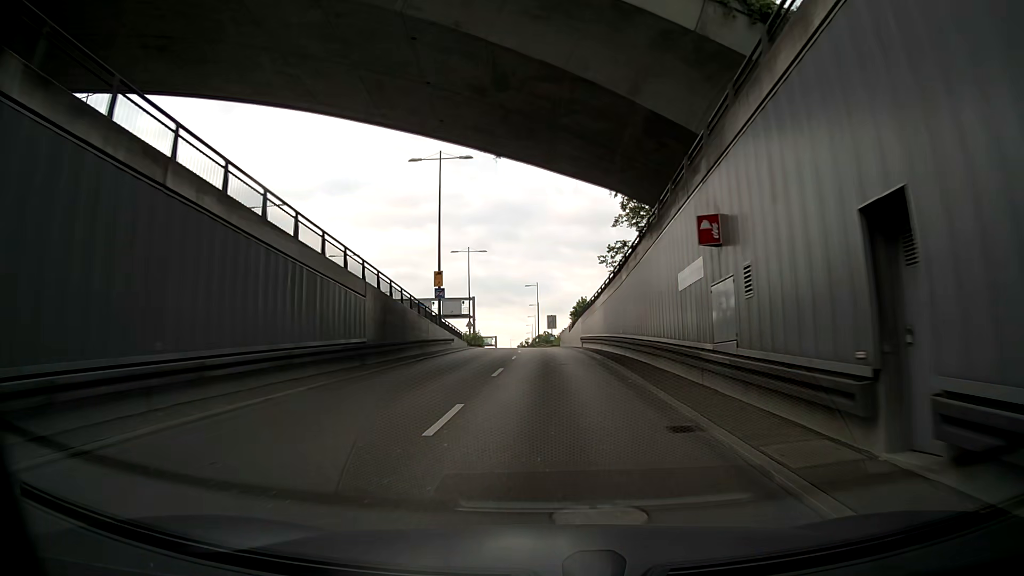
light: Day
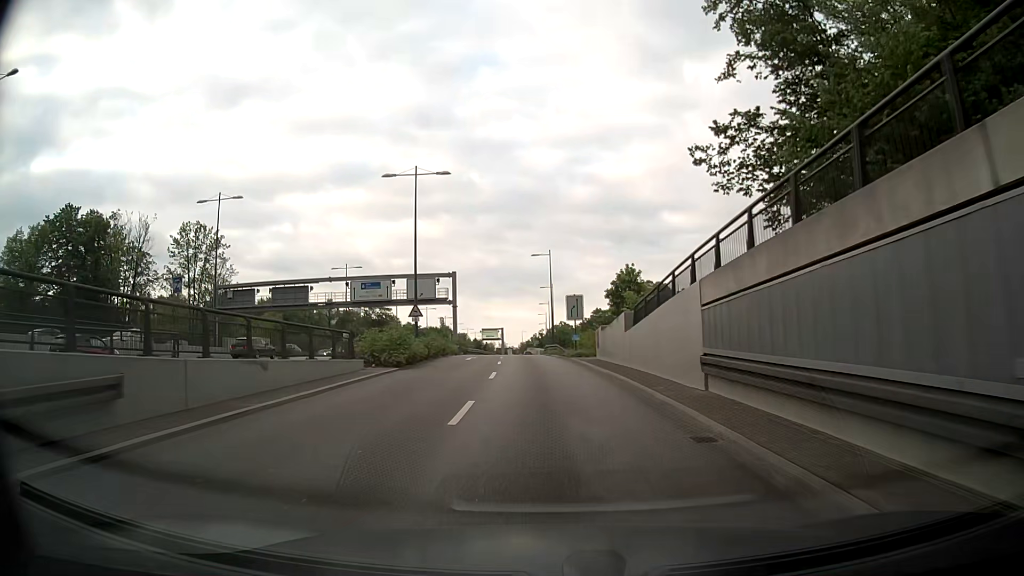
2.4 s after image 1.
(0.0, +35.1) m; -2°
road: motorway_link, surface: asphalt
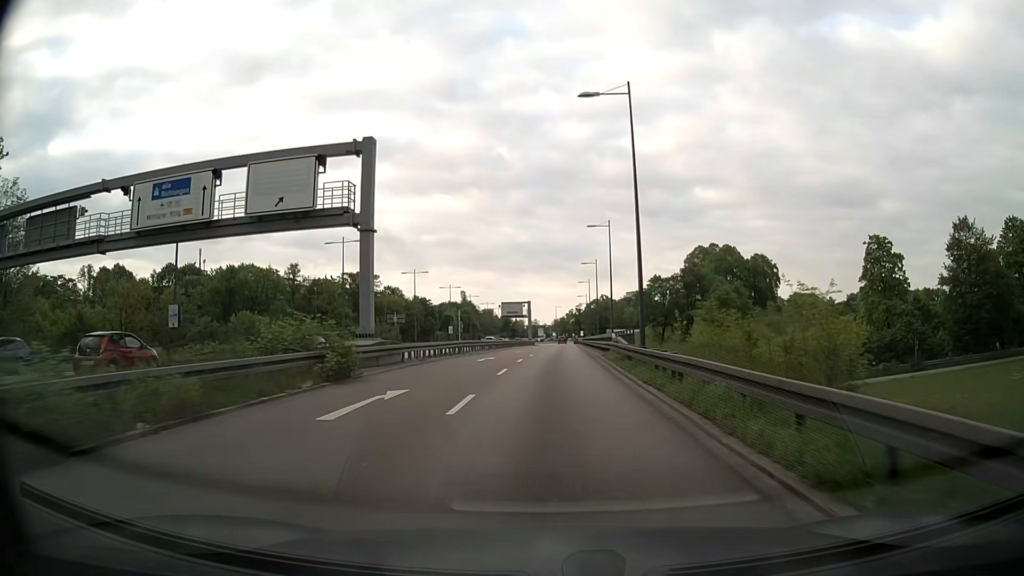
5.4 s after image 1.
(-0.9, +44.9) m; -2°
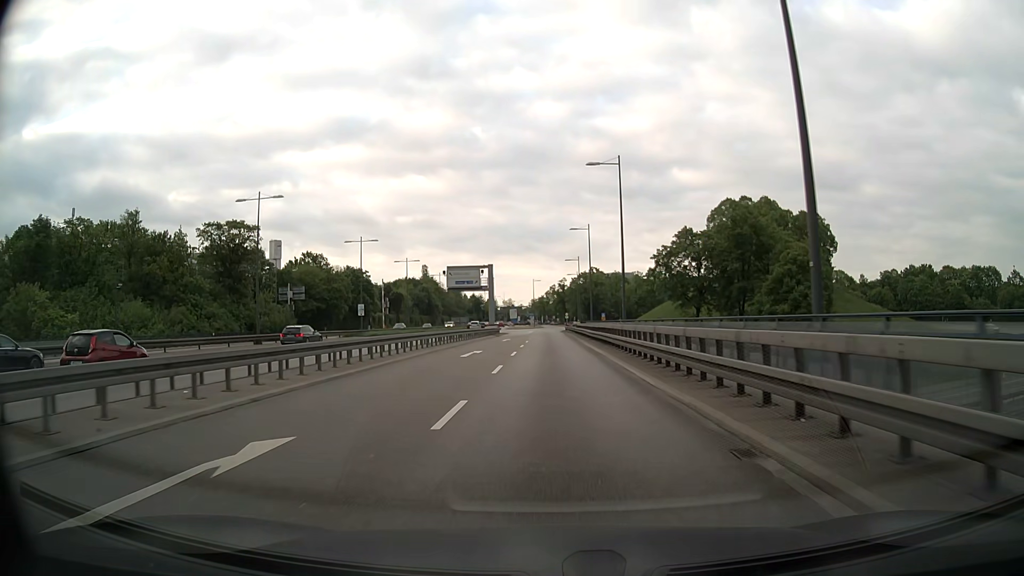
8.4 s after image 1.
(+0.6, +47.0) m; +2°
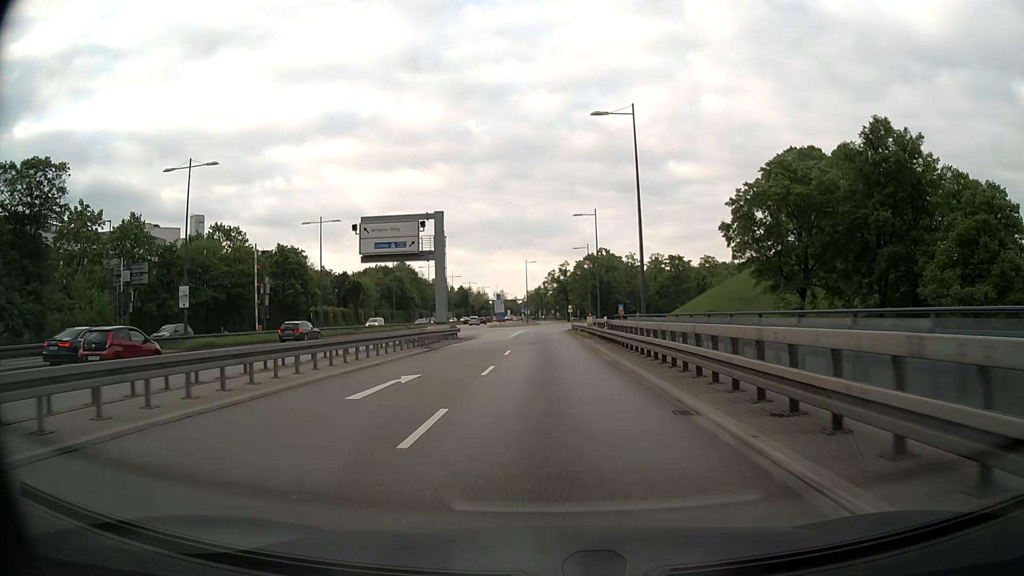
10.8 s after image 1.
(0.0, +37.4) m; 0°
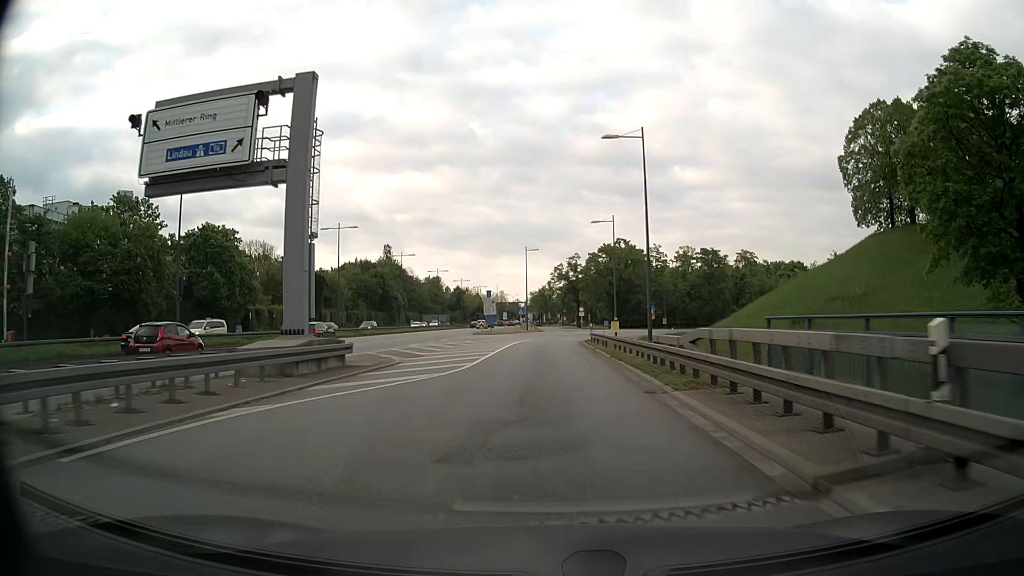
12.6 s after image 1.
(0.0, +26.4) m; 0°
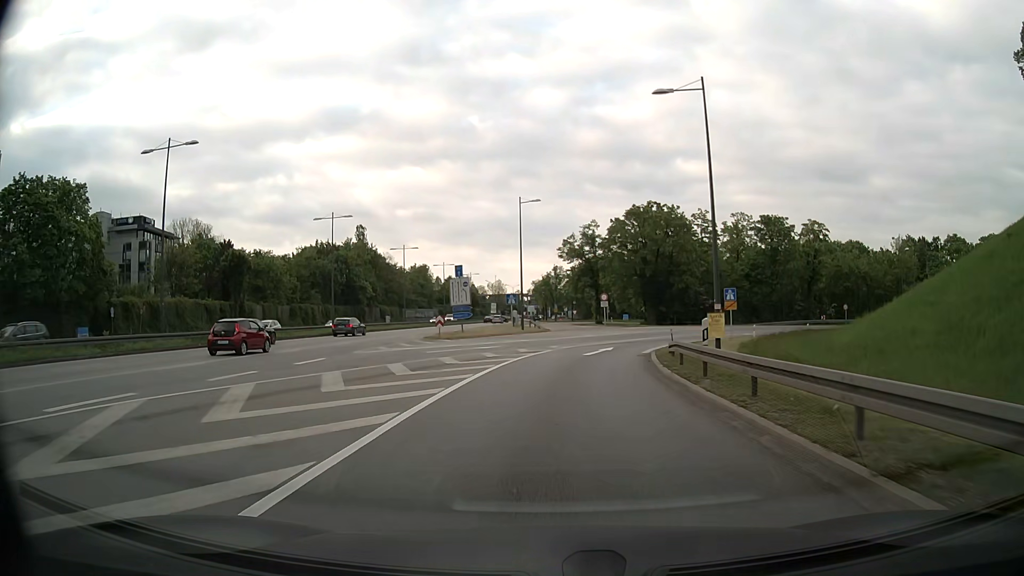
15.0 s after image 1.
(-0.2, +32.5) m; 0°
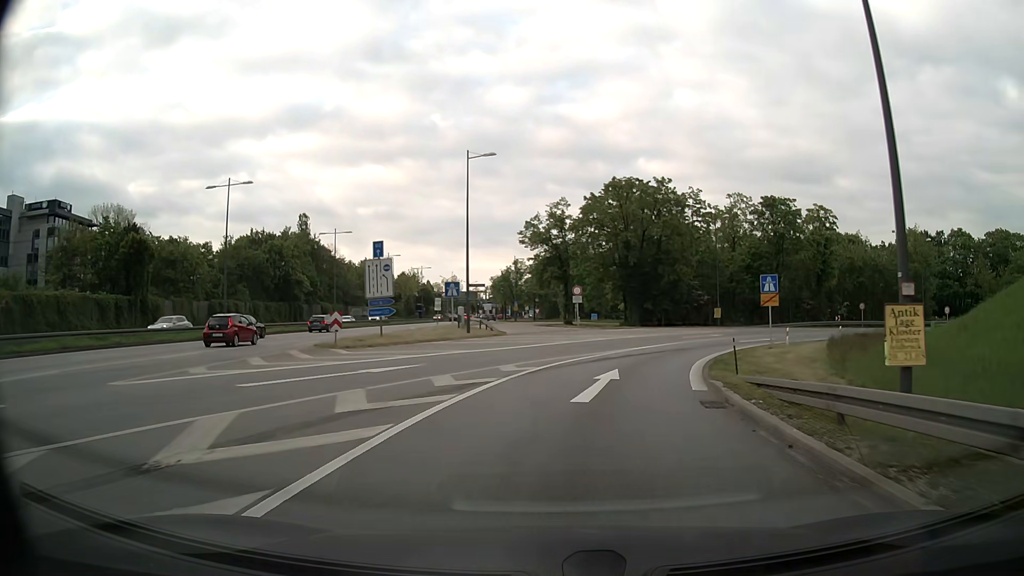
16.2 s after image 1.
(+0.2, +15.1) m; +3°
